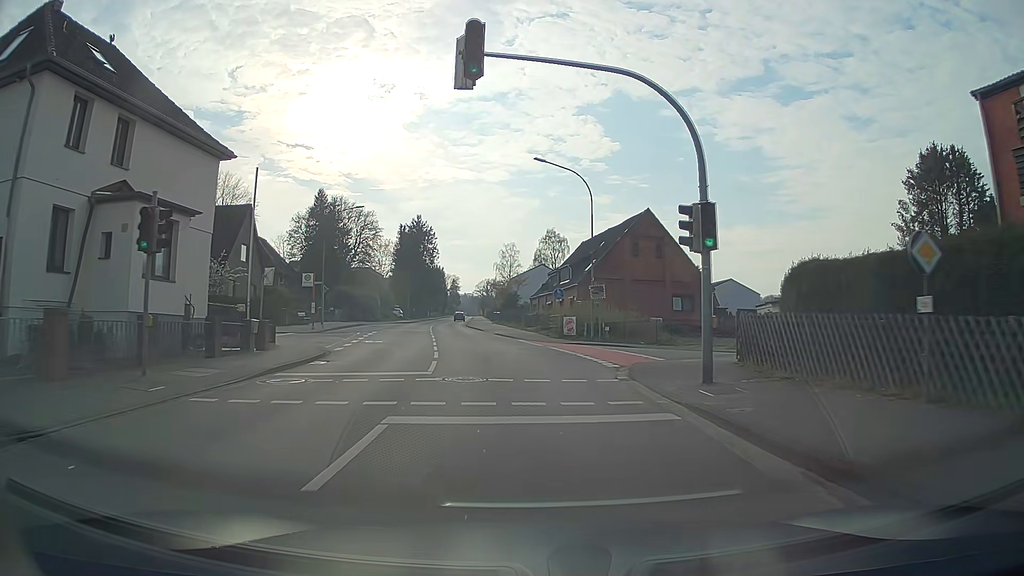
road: secondary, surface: asphalt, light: Day
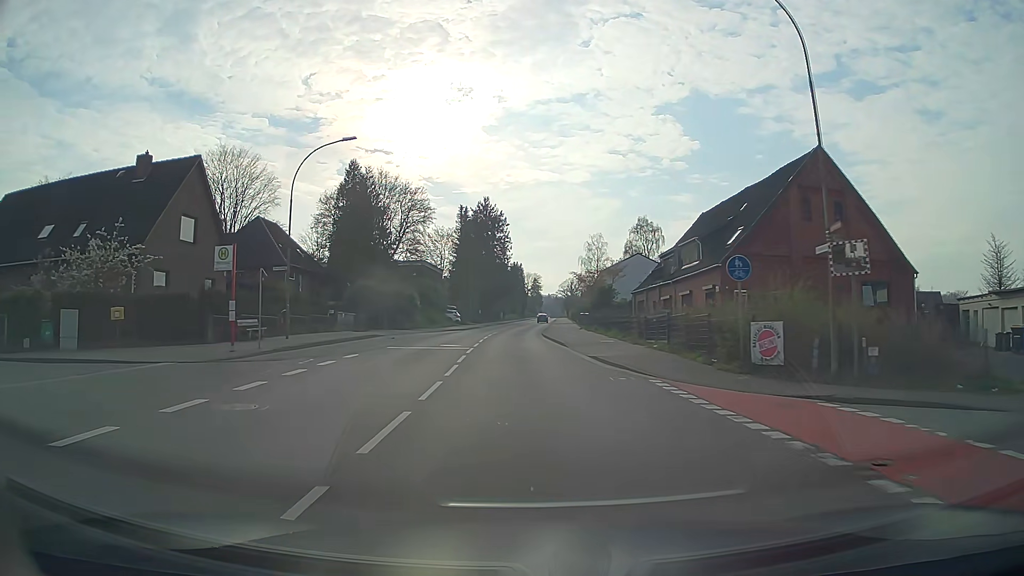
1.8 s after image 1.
(-1.3, +21.8) m; -7°
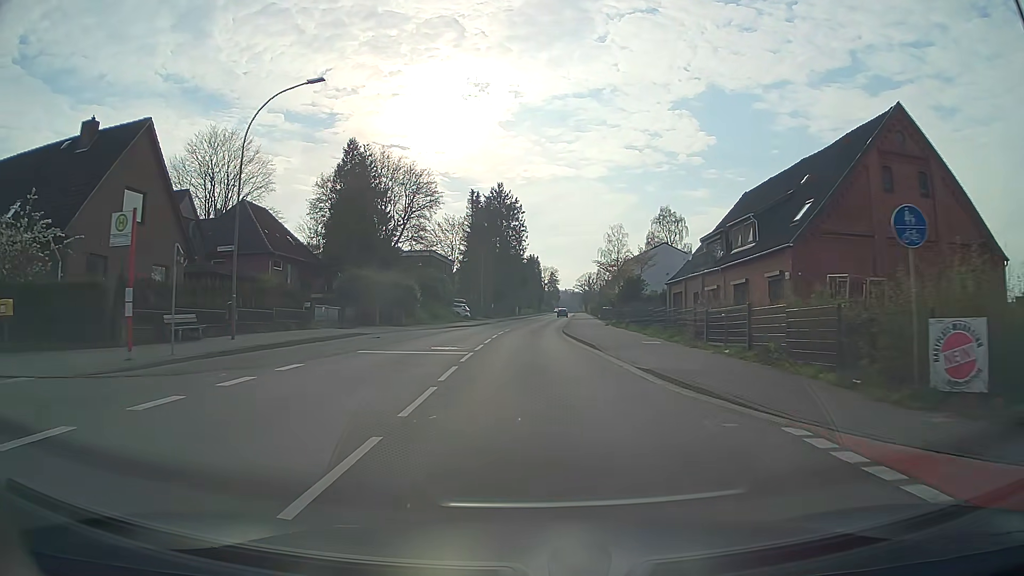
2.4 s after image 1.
(-0.1, +7.3) m; -1°
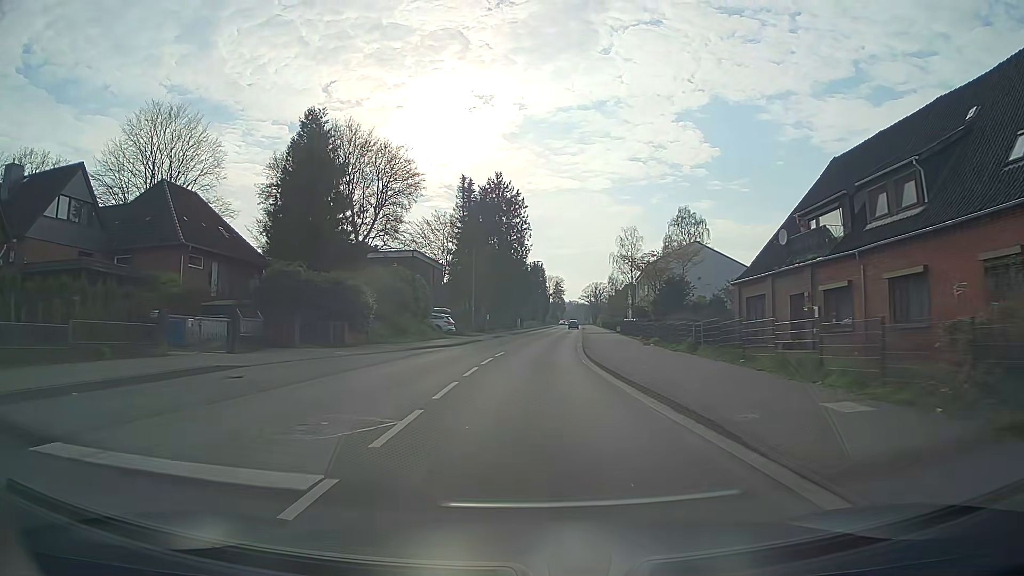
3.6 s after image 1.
(-0.1, +14.7) m; 0°
(0, +10) (0, +20) (+1, +30) (+1, +40) (+2, +50) (+3, +60) (+4, +70) (+5, +80) (+5, +90) (+6, +100) m
